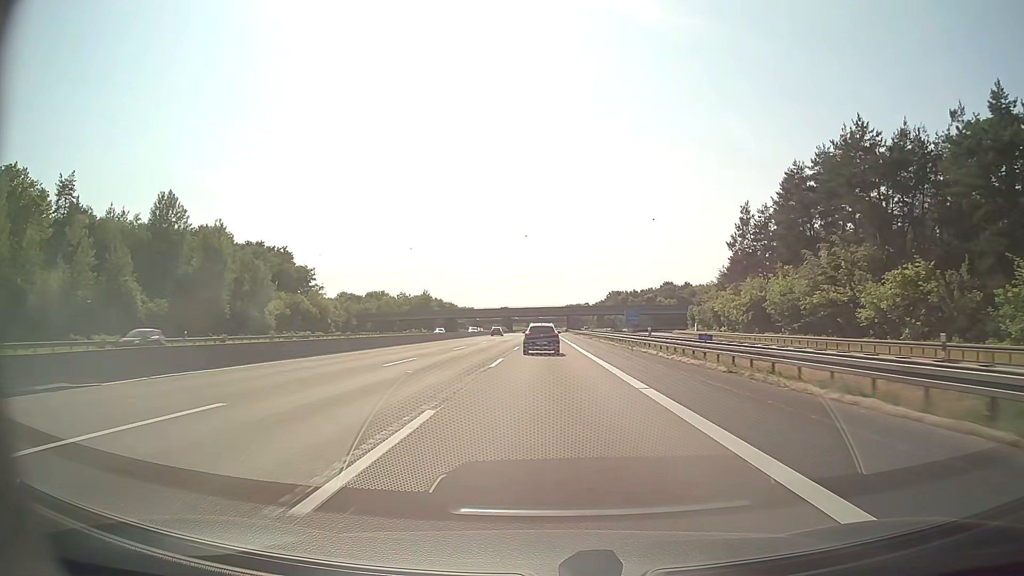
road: motorway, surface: asphalt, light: Day
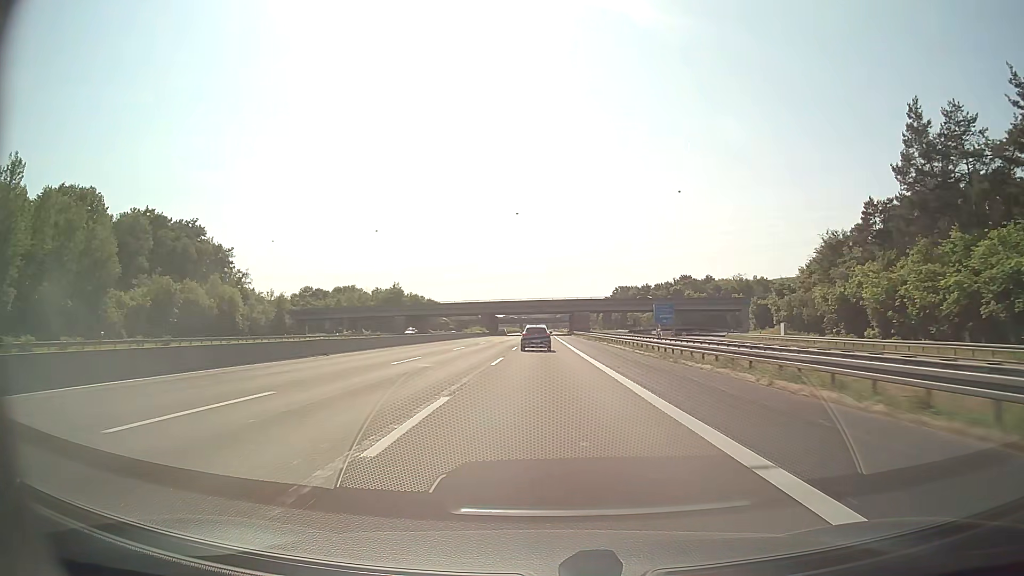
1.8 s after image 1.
(+0.1, +52.3) m; 0°
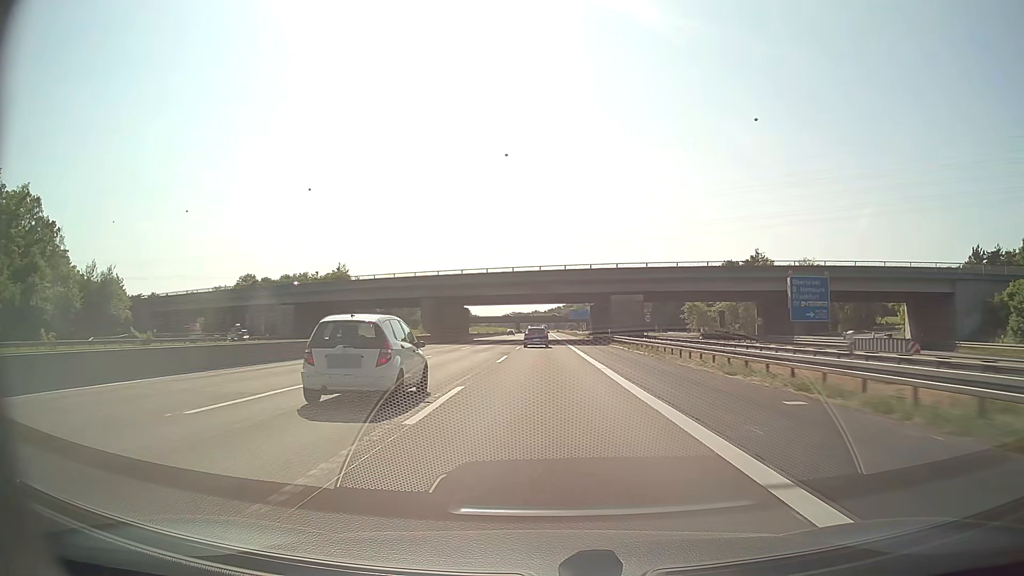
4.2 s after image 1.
(0.0, +69.7) m; 0°
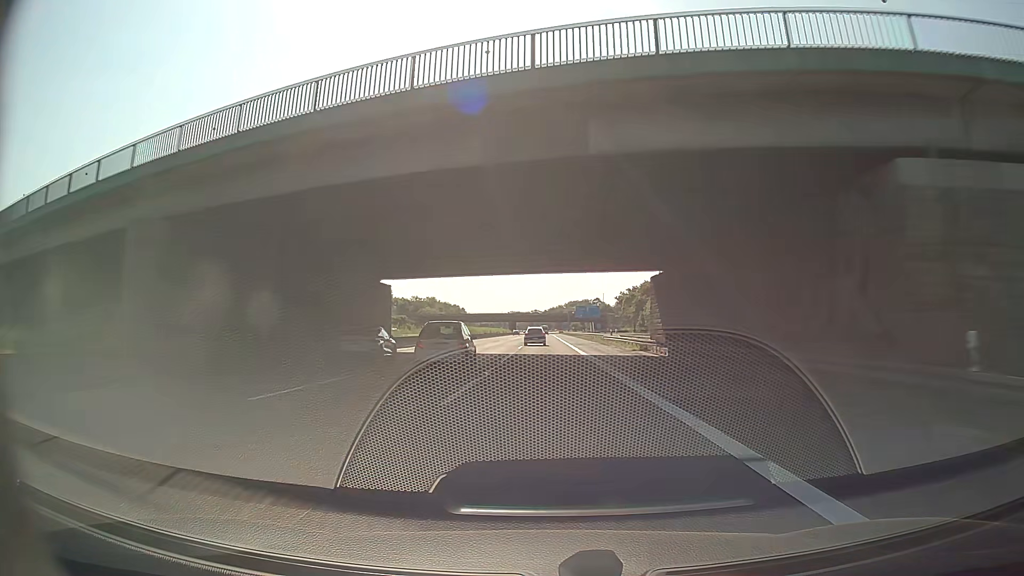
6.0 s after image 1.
(0.0, +52.3) m; 0°
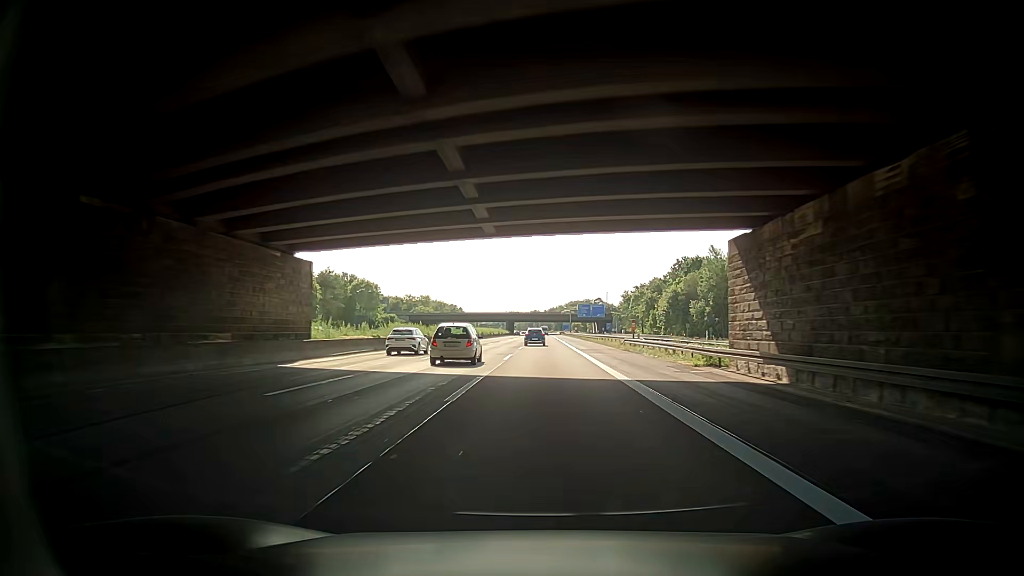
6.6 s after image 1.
(0.0, +17.4) m; 0°
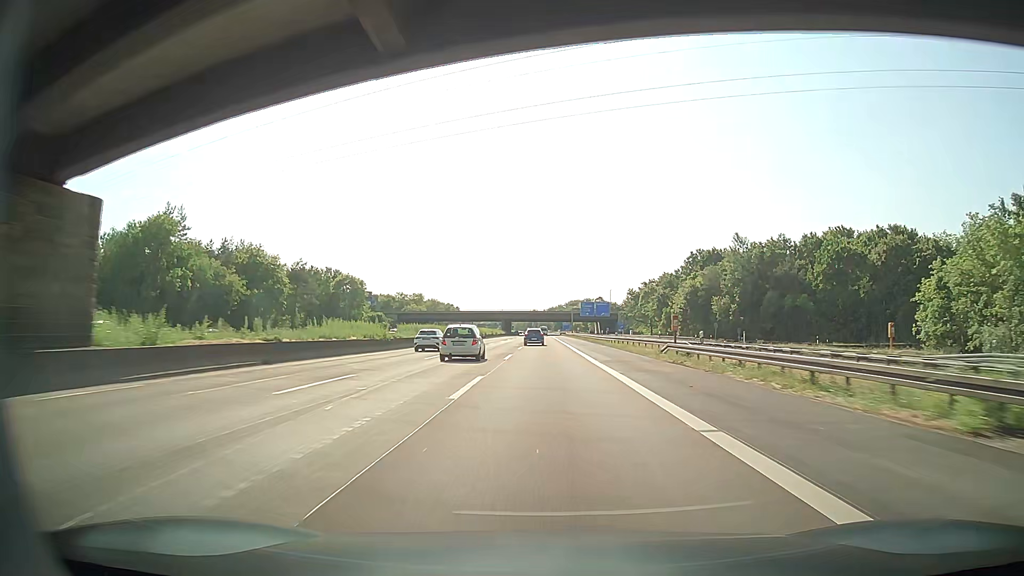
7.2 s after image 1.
(+0.3, +17.4) m; +1°
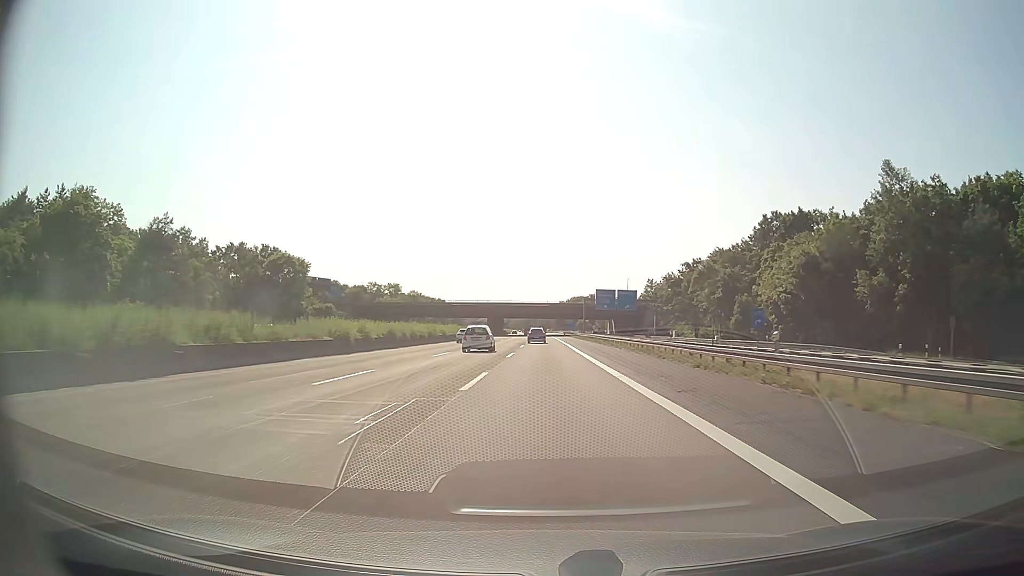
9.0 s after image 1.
(-0.6, +52.3) m; -1°
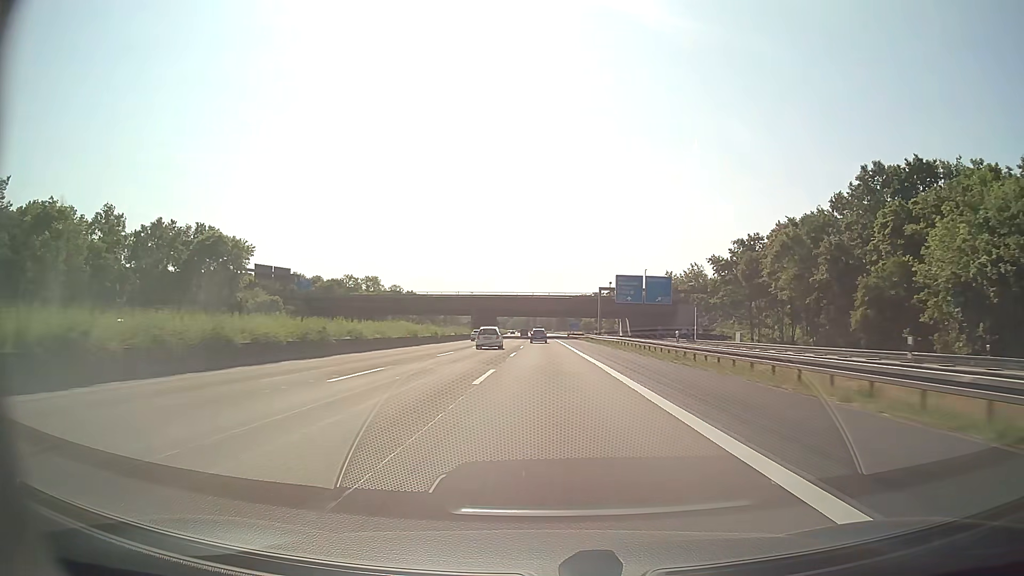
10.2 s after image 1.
(0.0, +34.9) m; 0°
(0, +10) (0, +20) (0, +30) (0, +40) (0, +50) (0, +60) (0, +70) (0, +80) (0, +90) (0, +100) m
